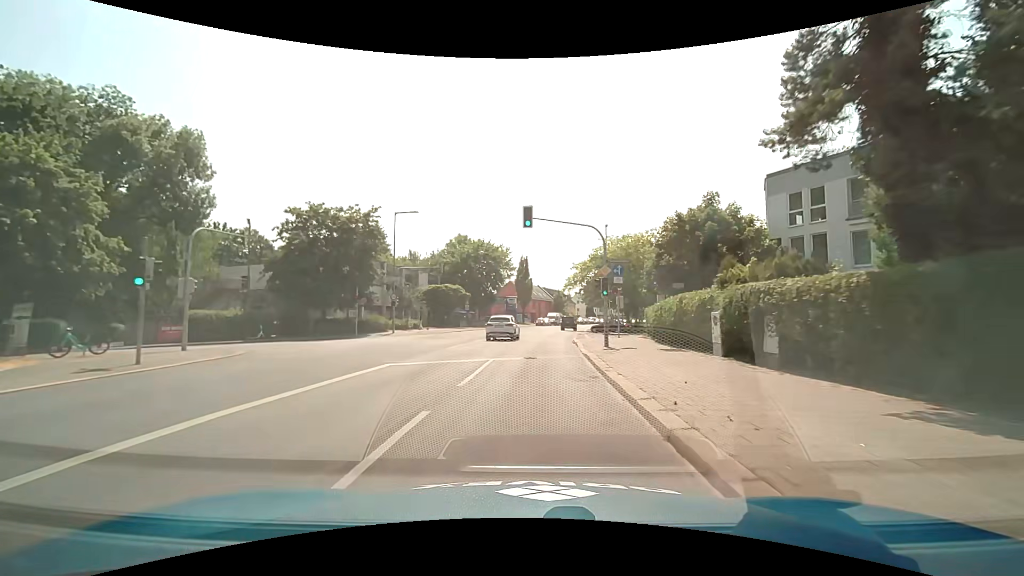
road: secondary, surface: asphalt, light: Day
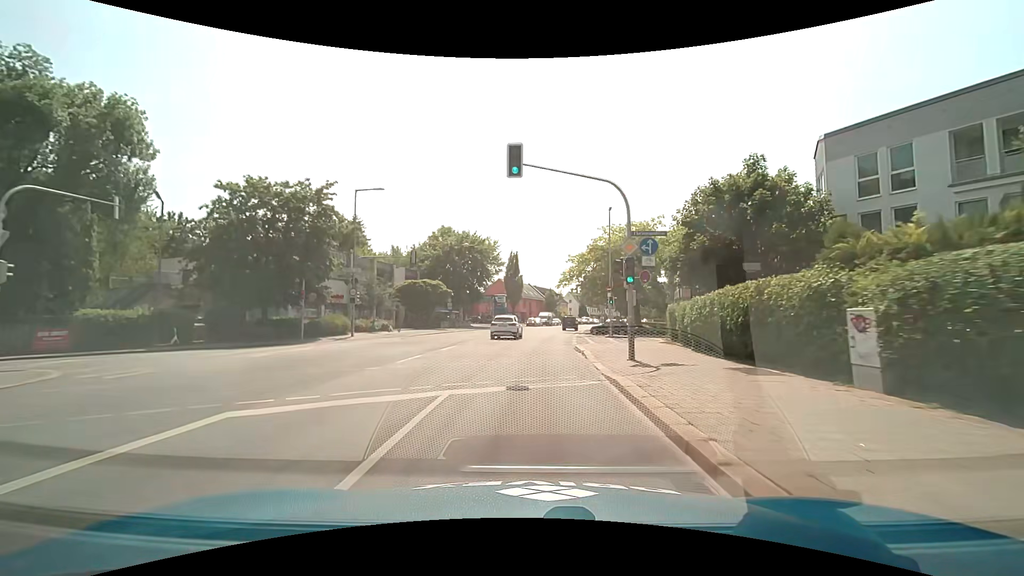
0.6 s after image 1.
(0.0, +7.6) m; 0°
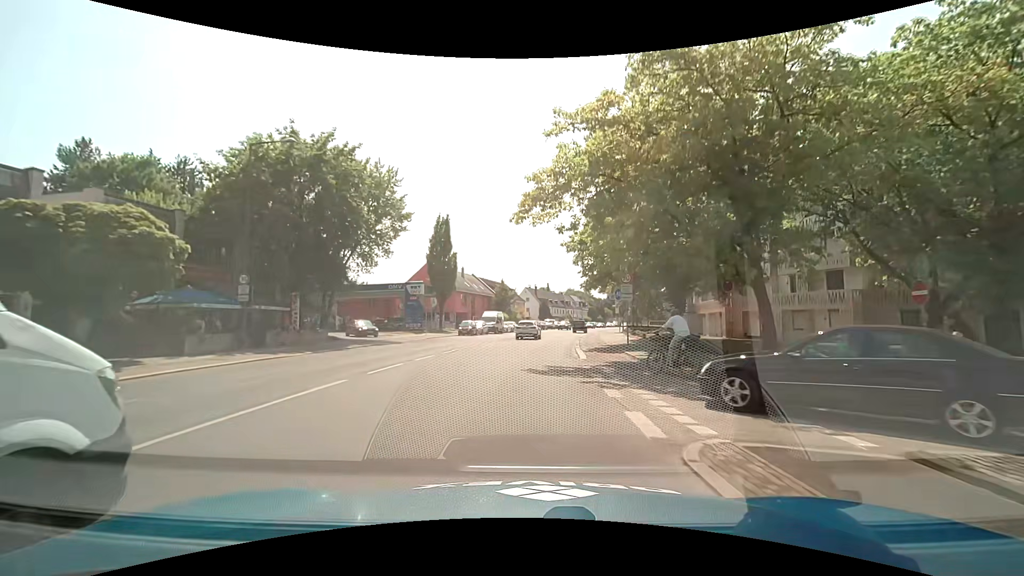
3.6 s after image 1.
(+2.2, +38.1) m; +6°
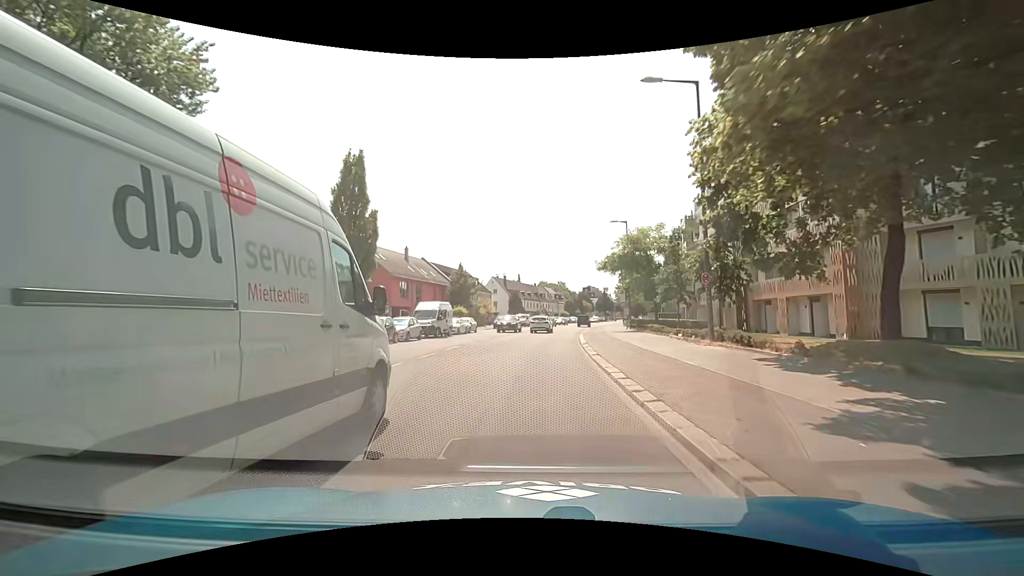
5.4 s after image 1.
(+0.5, +22.9) m; +3°
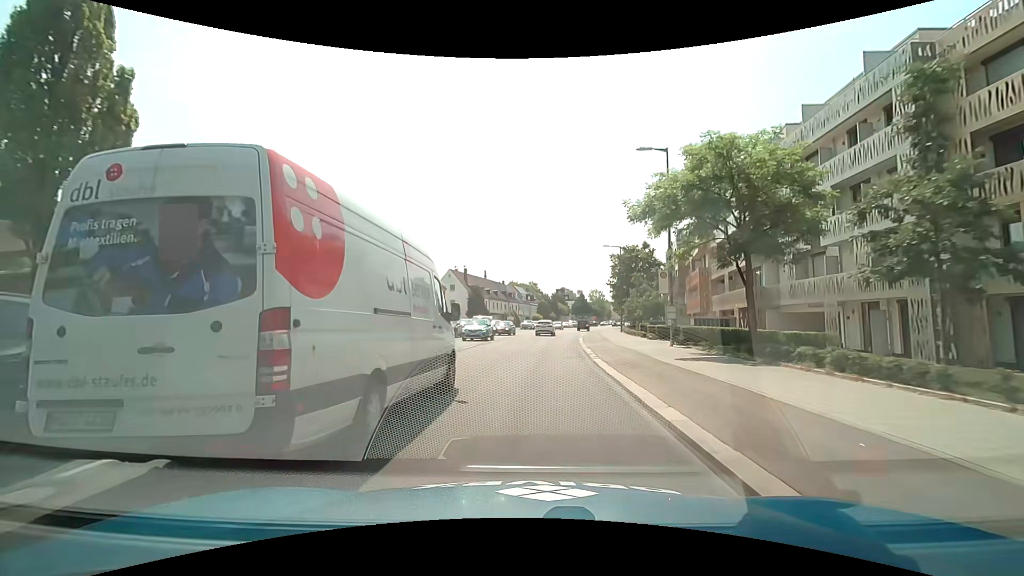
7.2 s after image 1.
(+0.8, +22.9) m; +4°
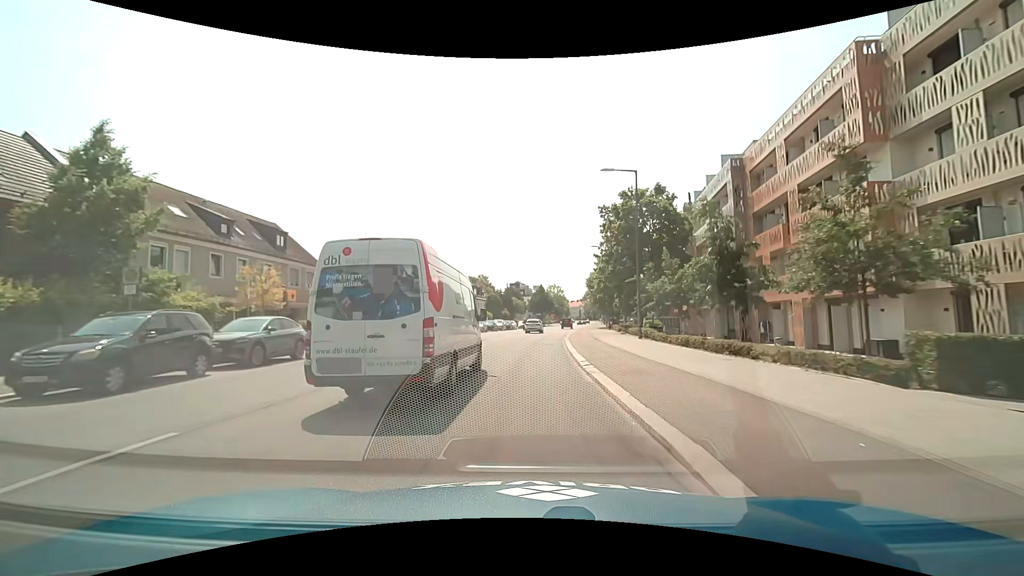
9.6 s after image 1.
(+1.6, +30.5) m; +6°
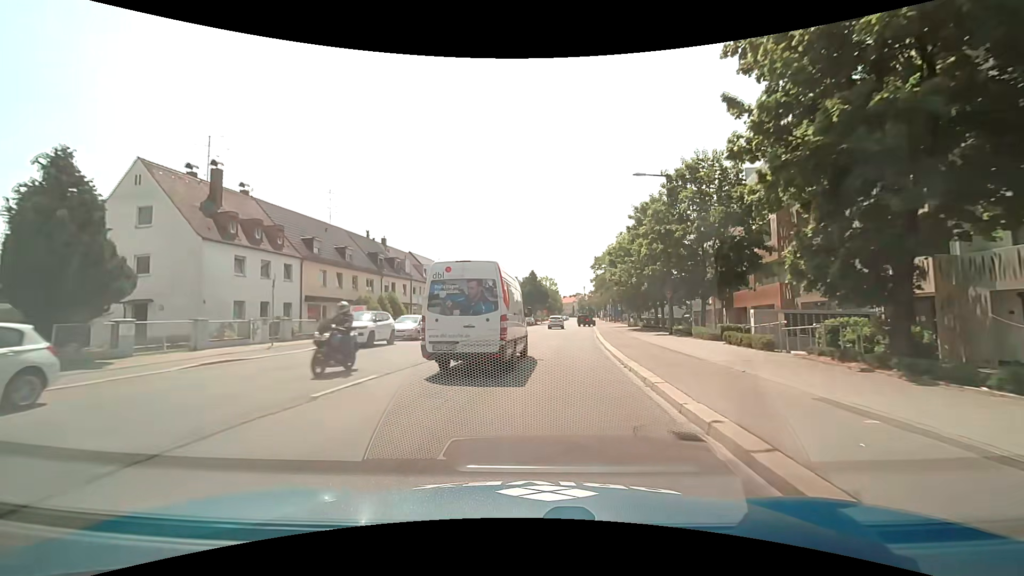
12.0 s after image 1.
(+0.4, +30.5) m; +1°
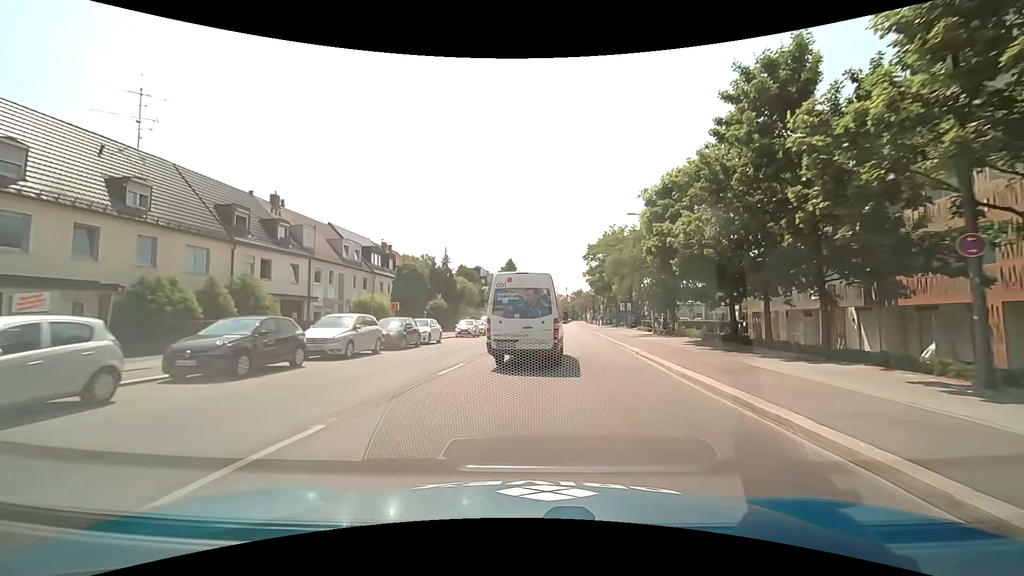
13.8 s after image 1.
(+0.5, +22.9) m; +2°
(0, +10) (0, +20) (+1, +30) (+2, +40) (+2, +50) (+3, +60) (+4, +70) (+5, +80) (+5, +90) (+6, +100) m
